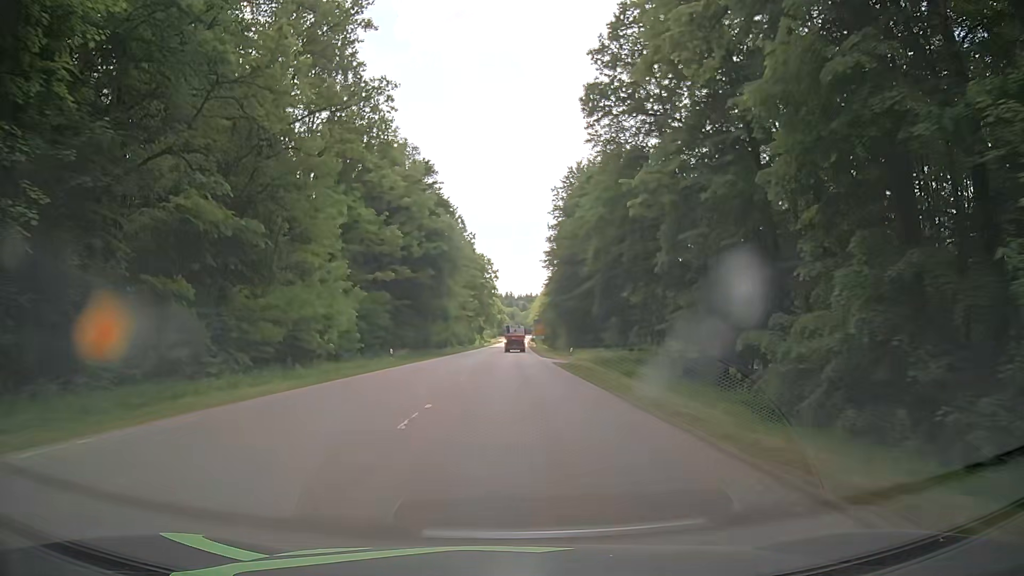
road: secondary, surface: asphalt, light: Day
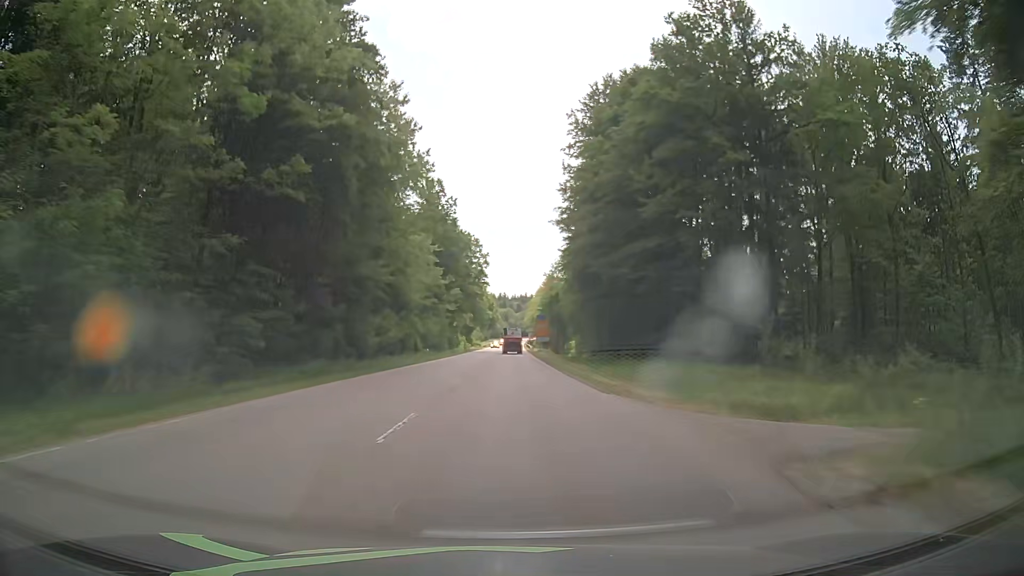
(-0.1, +37.7) m; 0°
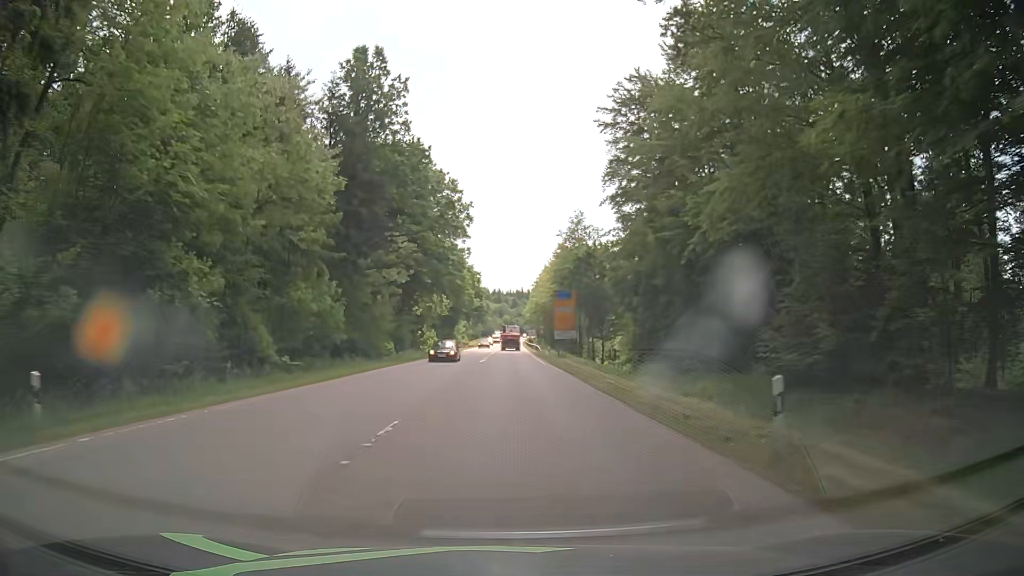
(+0.3, +49.4) m; 0°
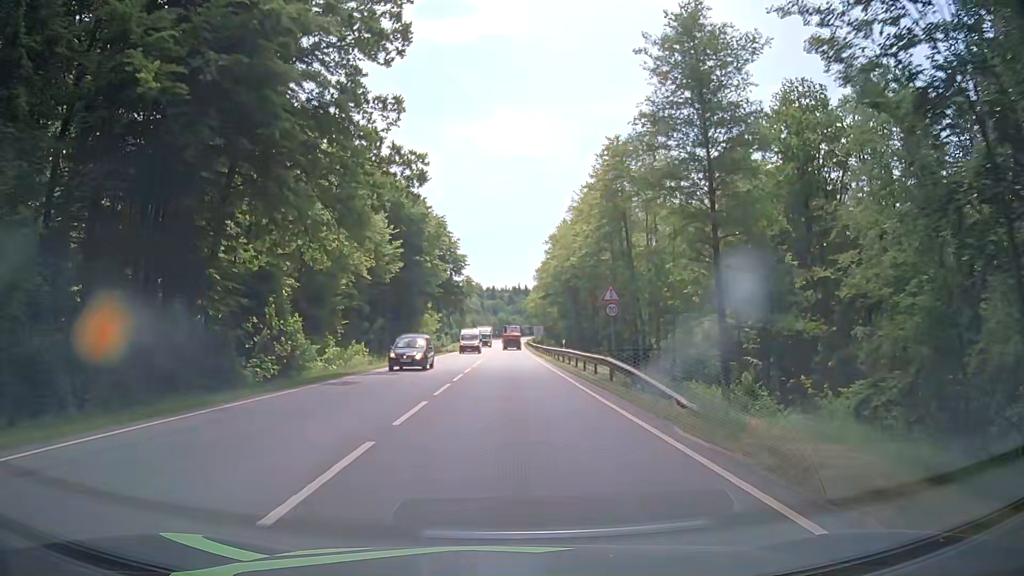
(+0.5, +57.0) m; +1°
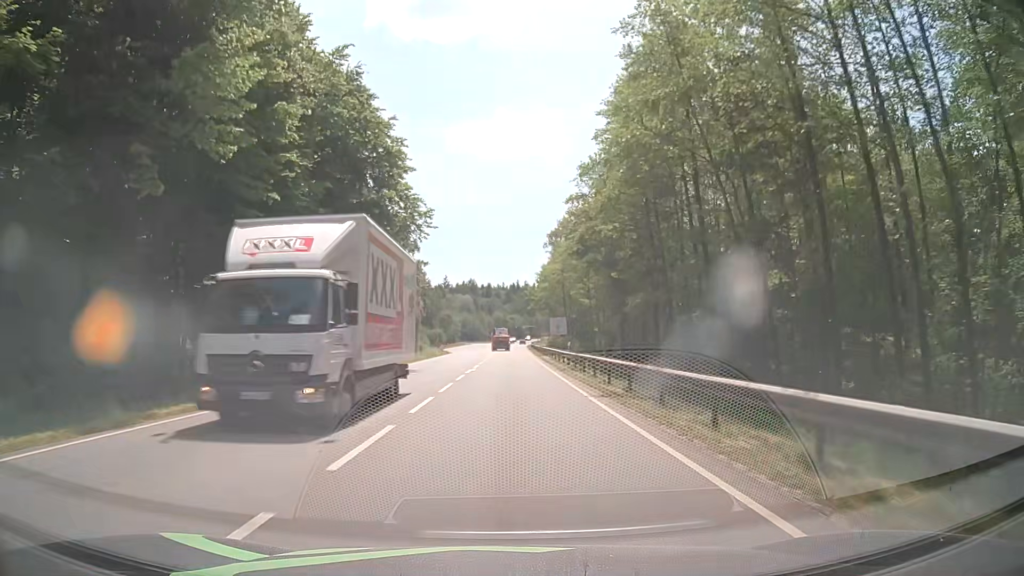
(+0.2, +51.5) m; 0°
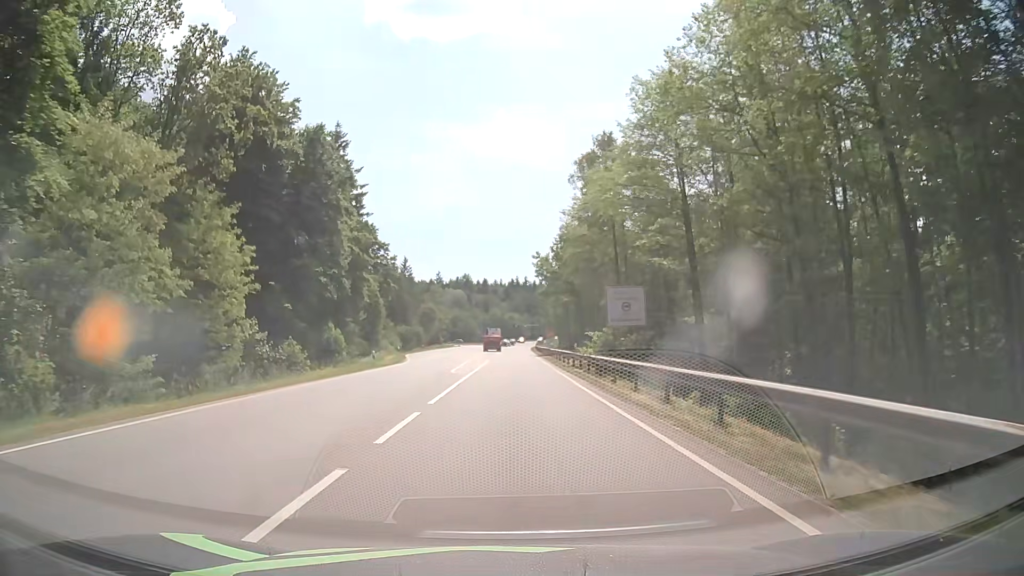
(+0.1, +40.0) m; 0°
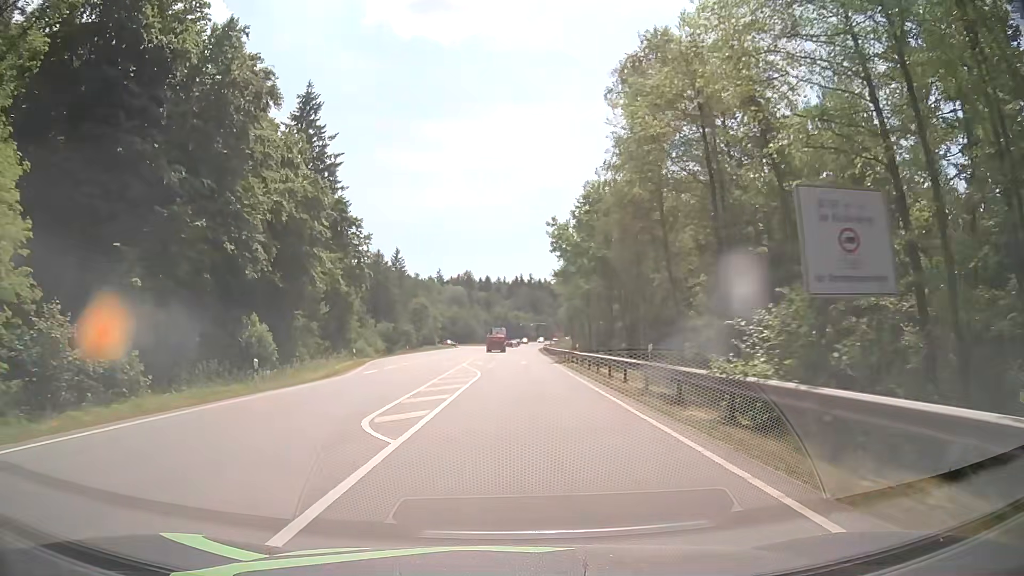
(+0.1, +19.9) m; 0°
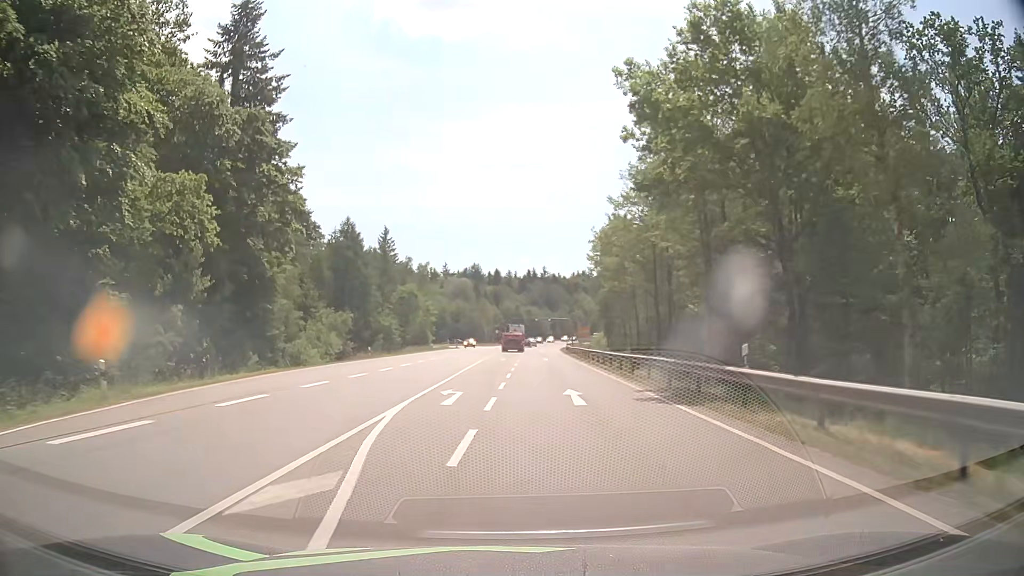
(-0.4, +29.7) m; -2°
(0, +10) (0, +20) (0, +30) (0, +40) (0, +50) (+1, +60) (+1, +70) (+1, +80) (+2, +90) (+3, +100) m
